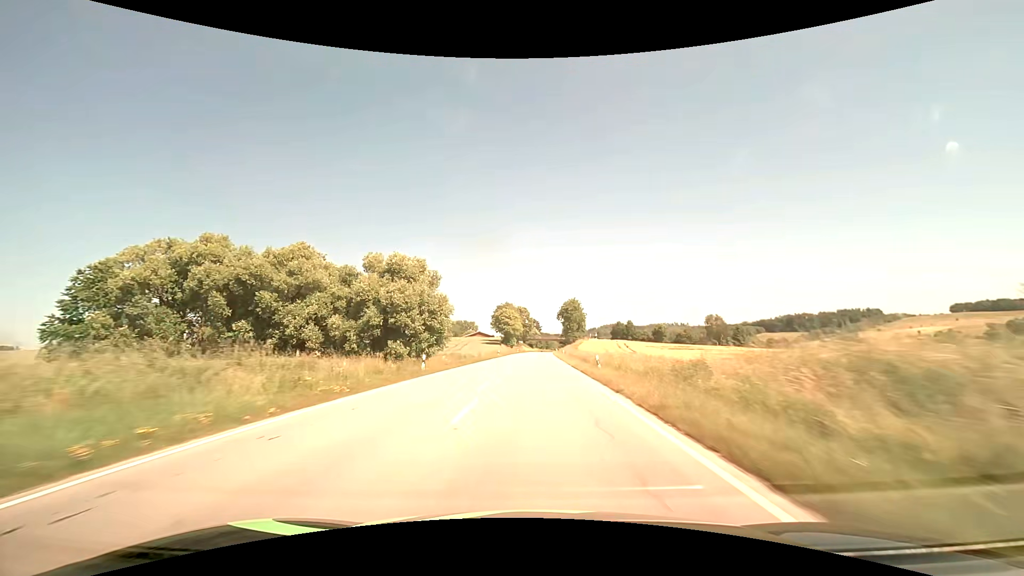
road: secondary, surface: asphalt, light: Day
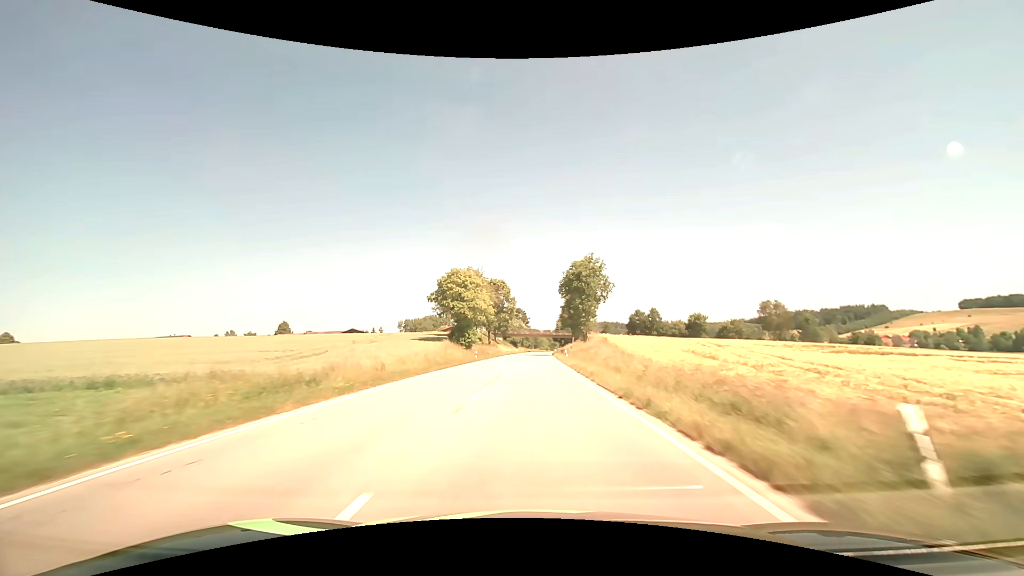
(+0.8, +68.6) m; +1°
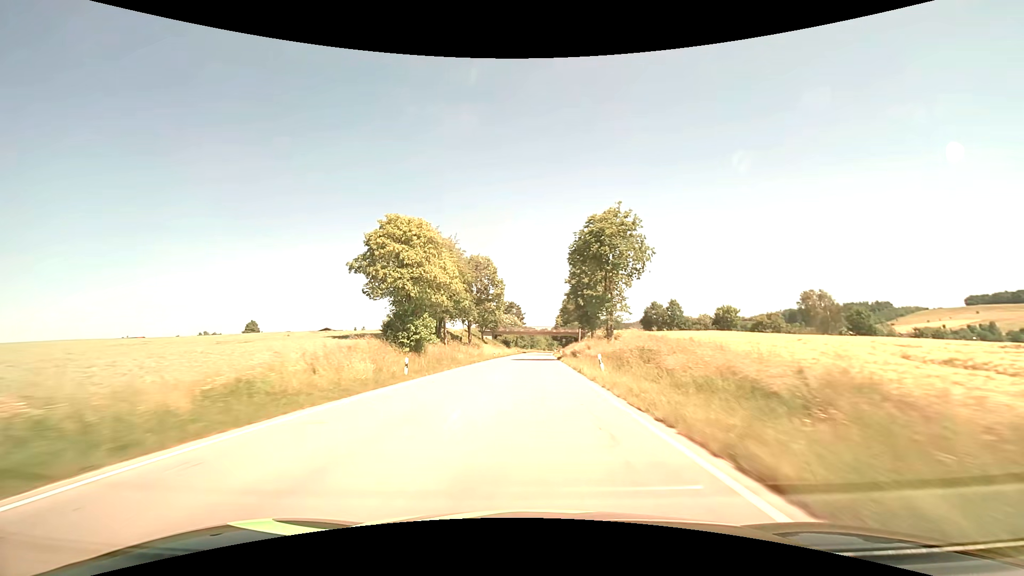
(+0.1, +27.8) m; +1°
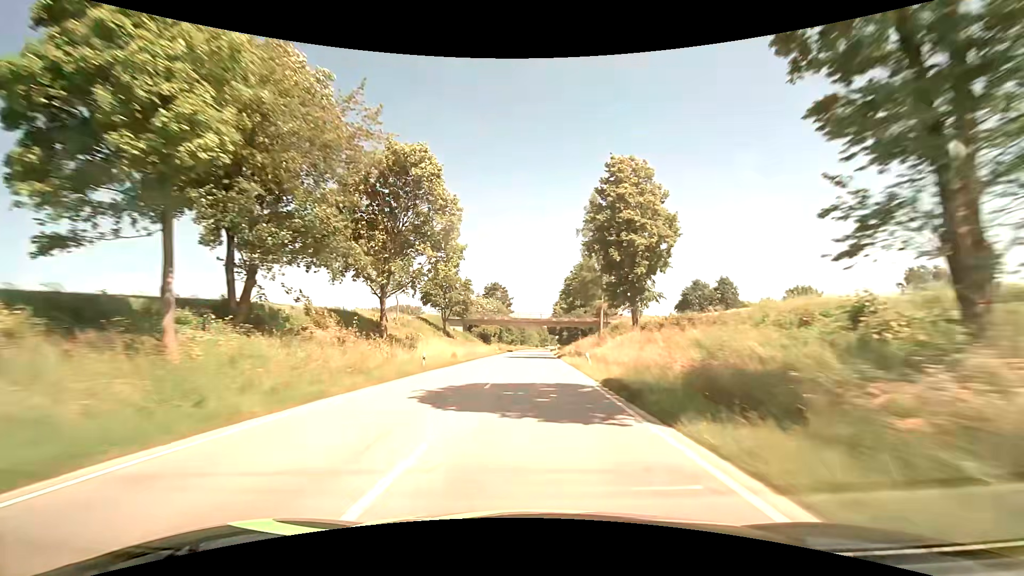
(+0.4, +42.0) m; +1°
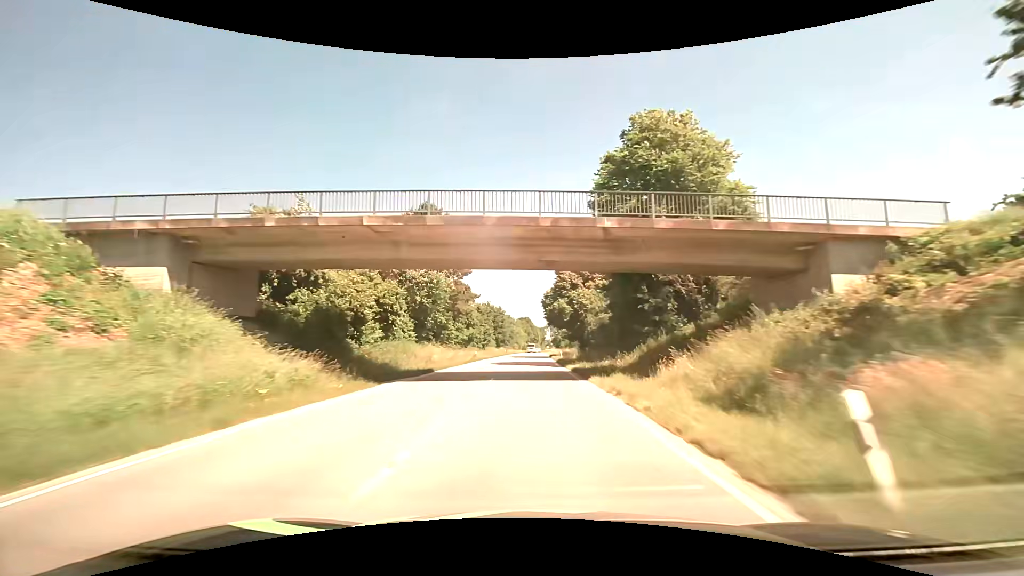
(+0.8, +71.2) m; +1°
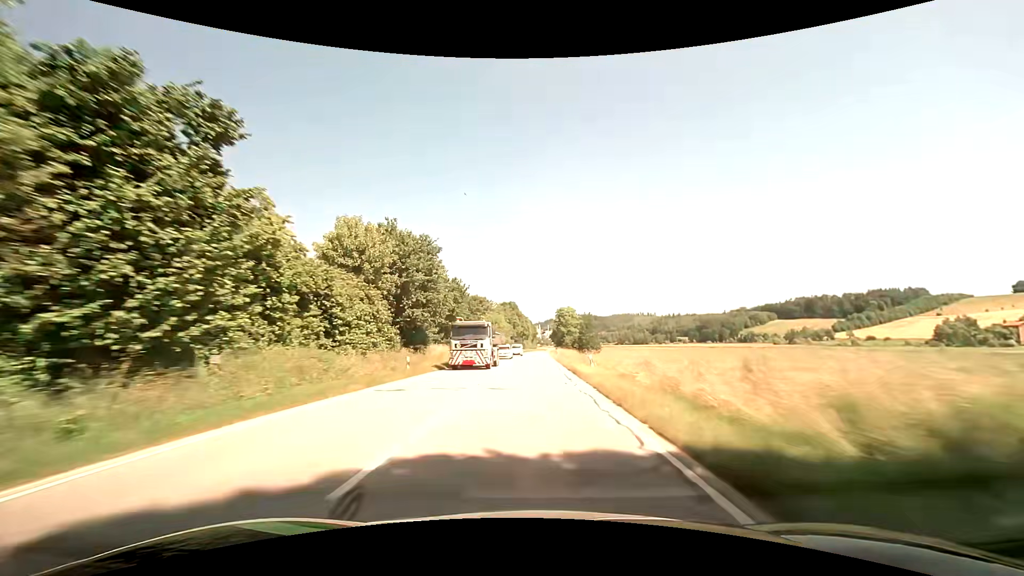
(+0.9, +72.6) m; +1°
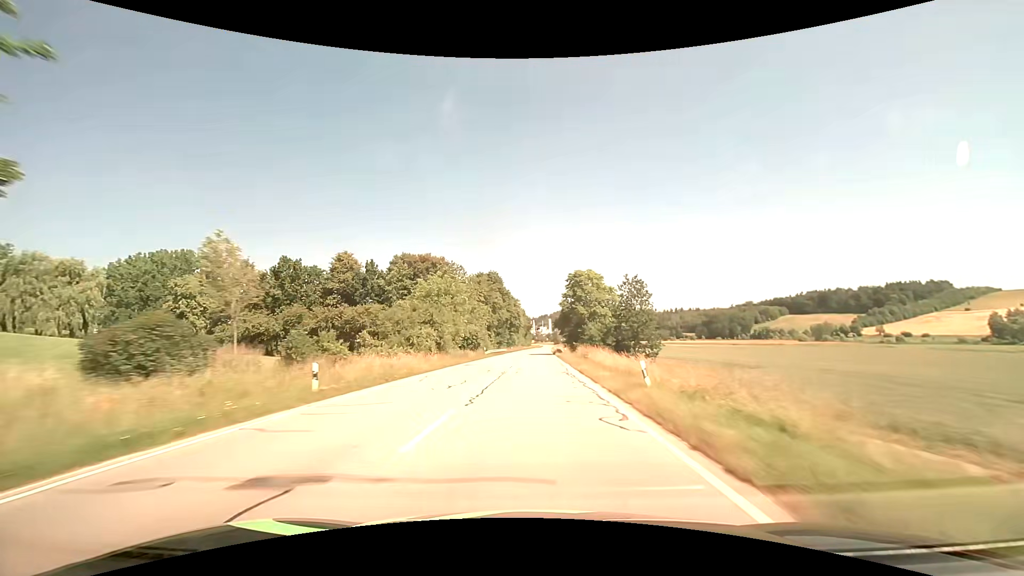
(+0.4, +58.9) m; +1°
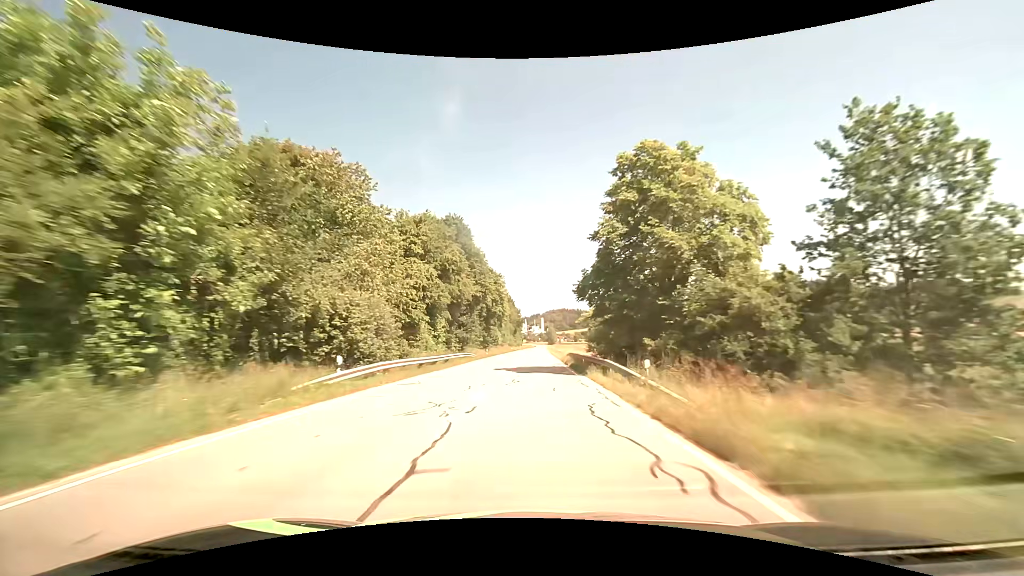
(+0.3, +44.6) m; +1°
(0, +10) (0, +20) (0, +30) (0, +40) (0, +50) (+1, +60) (+1, +70) (+1, +80) (+1, +90) (+1, +100) m
